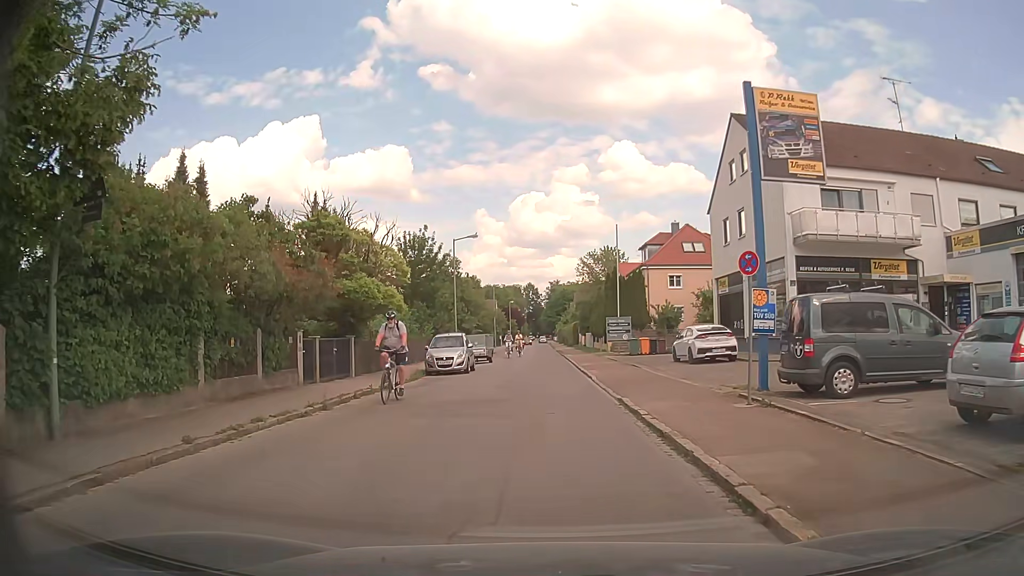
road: residential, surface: asphalt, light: Day
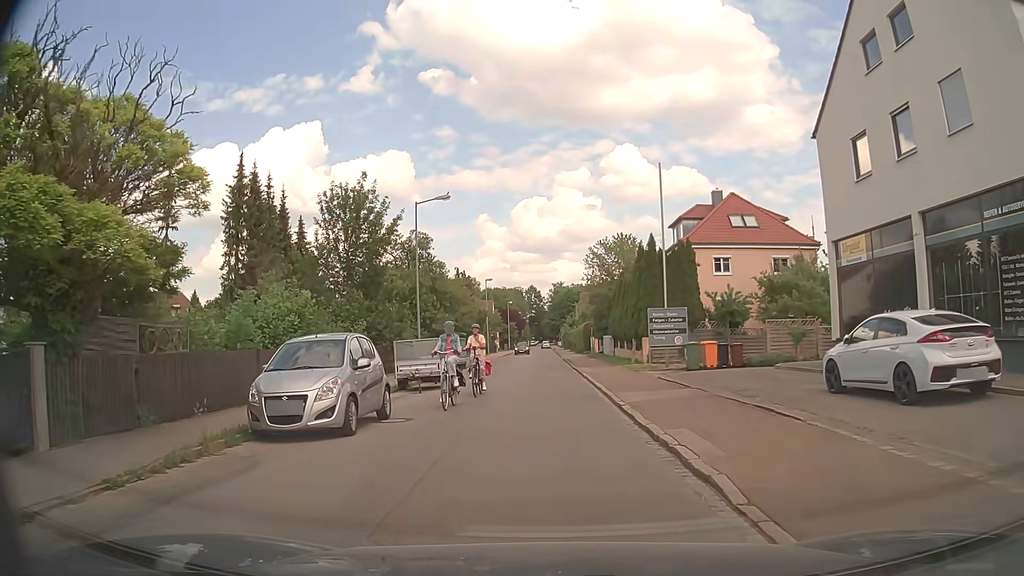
(+0.1, +16.0) m; 0°
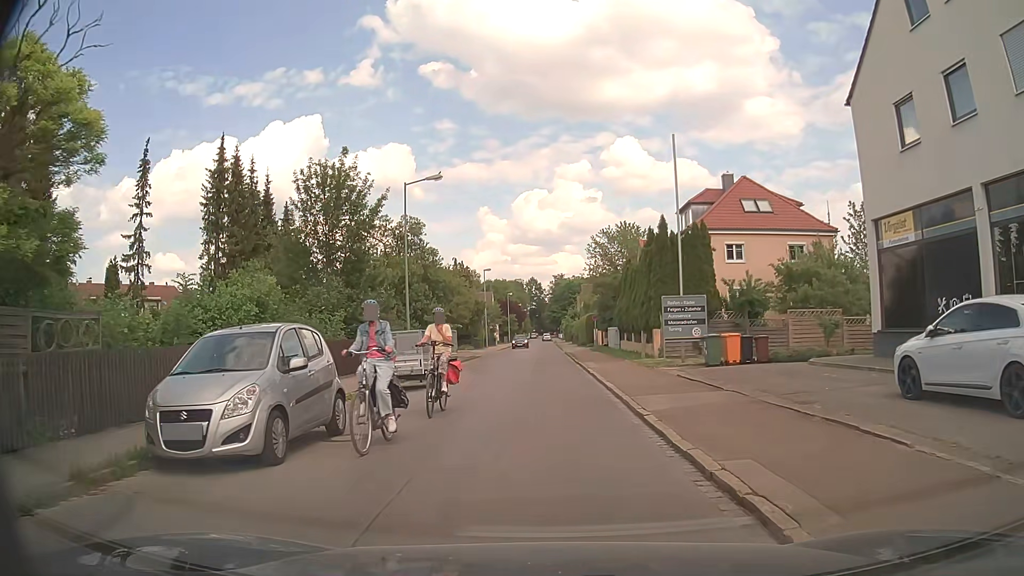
(0.0, +3.0) m; 0°
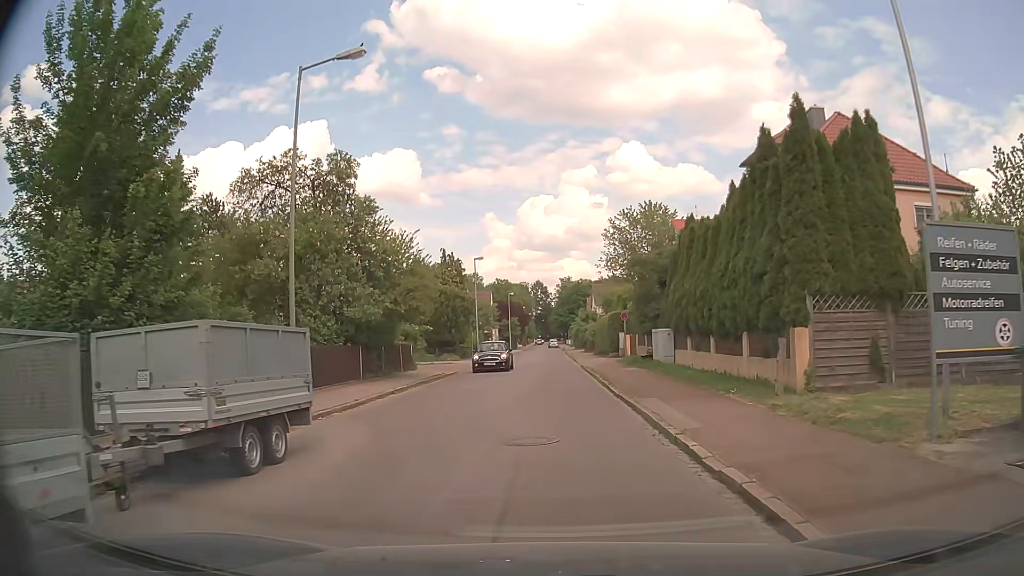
(-0.1, +16.1) m; -1°
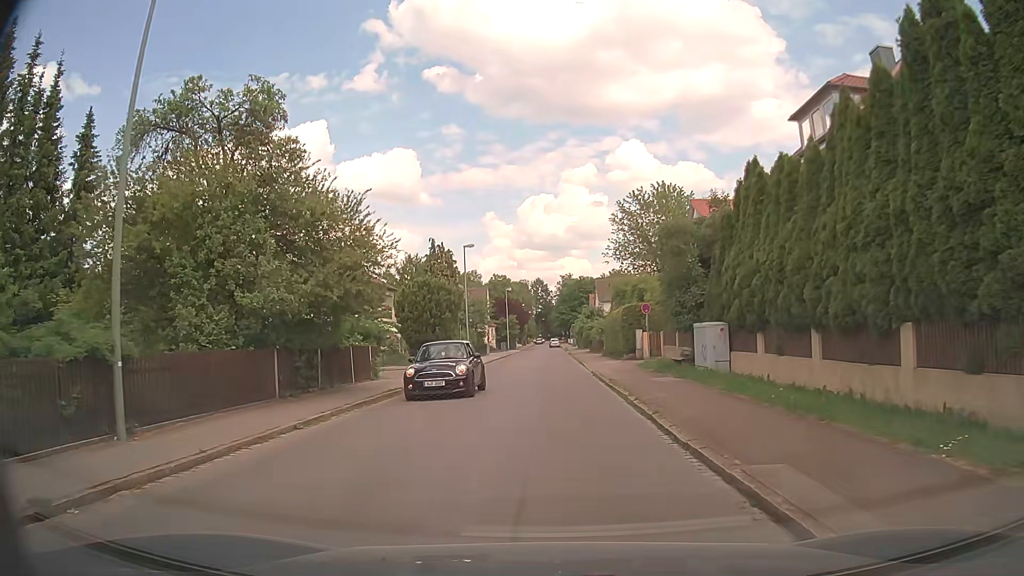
(+0.1, +7.9) m; 0°
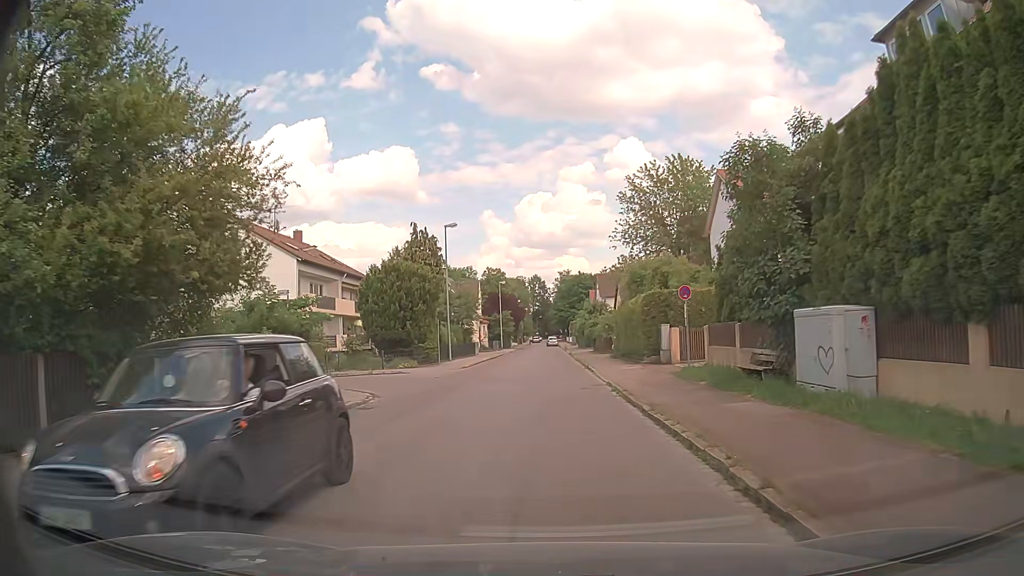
(0.0, +8.6) m; 0°
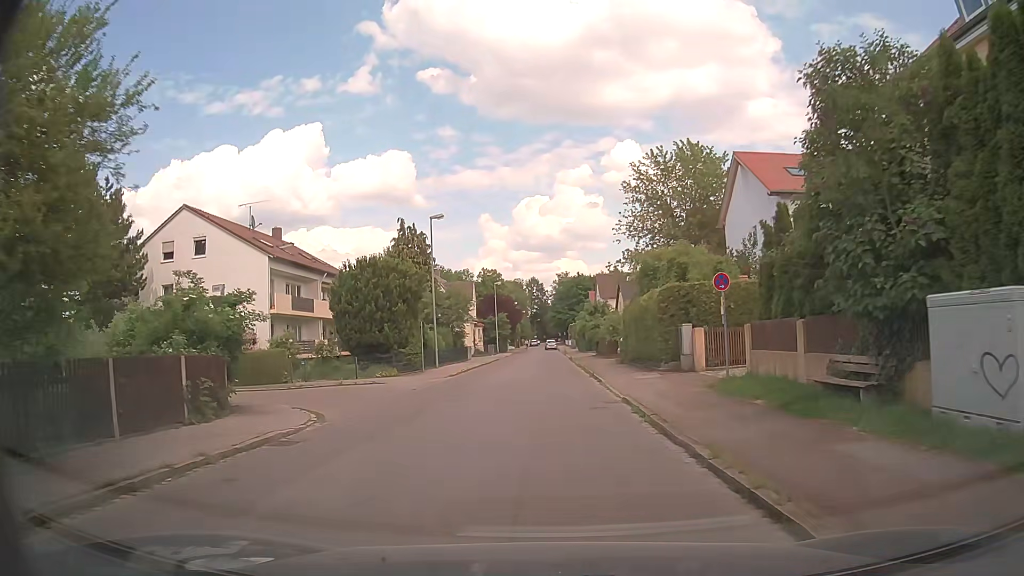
(+0.1, +4.6) m; +1°
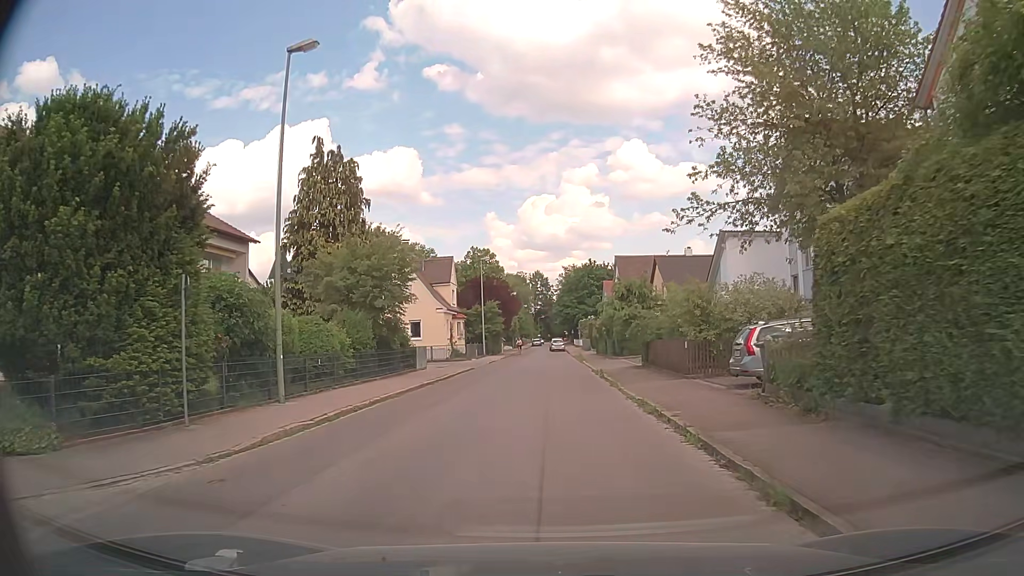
(-0.6, +23.4) m; -2°
(0, +10) (0, +20) (+1, +30) (+1, +40) (+1, +50) (+1, +60) (+1, +70) (0, +80) (0, +90) (+1, +100) m
